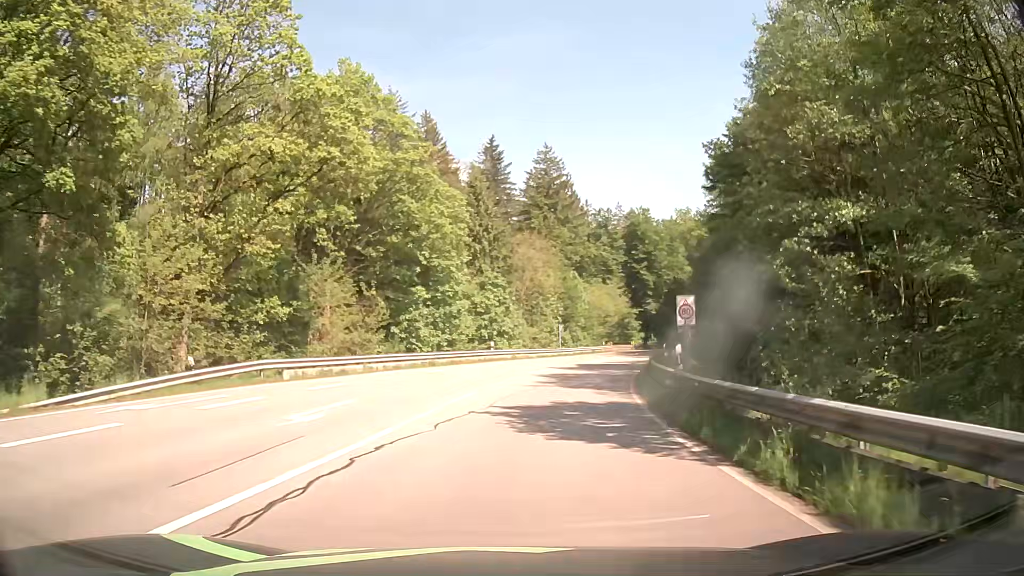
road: secondary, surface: asphalt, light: Day
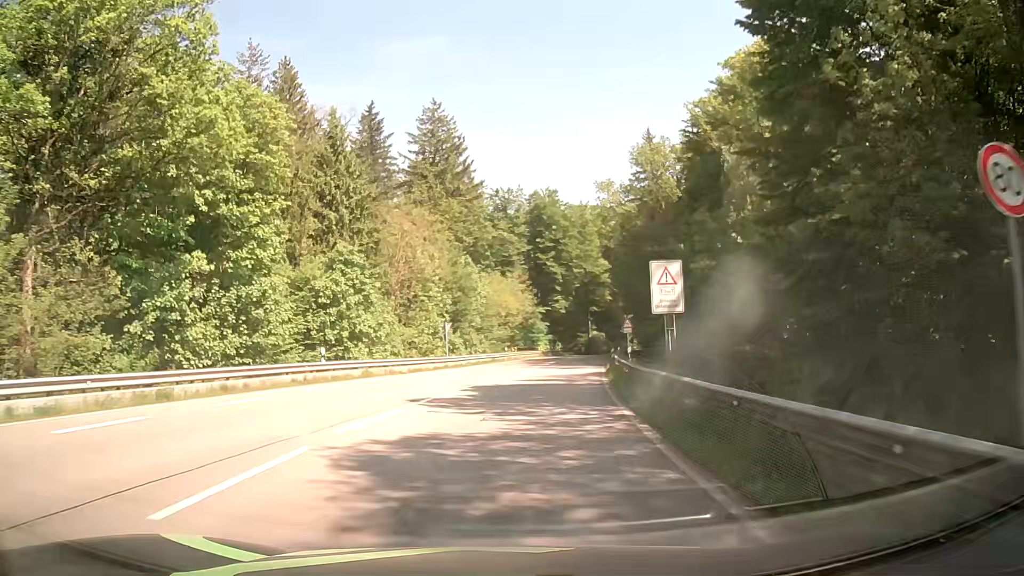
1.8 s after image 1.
(+2.3, +21.0) m; +11°
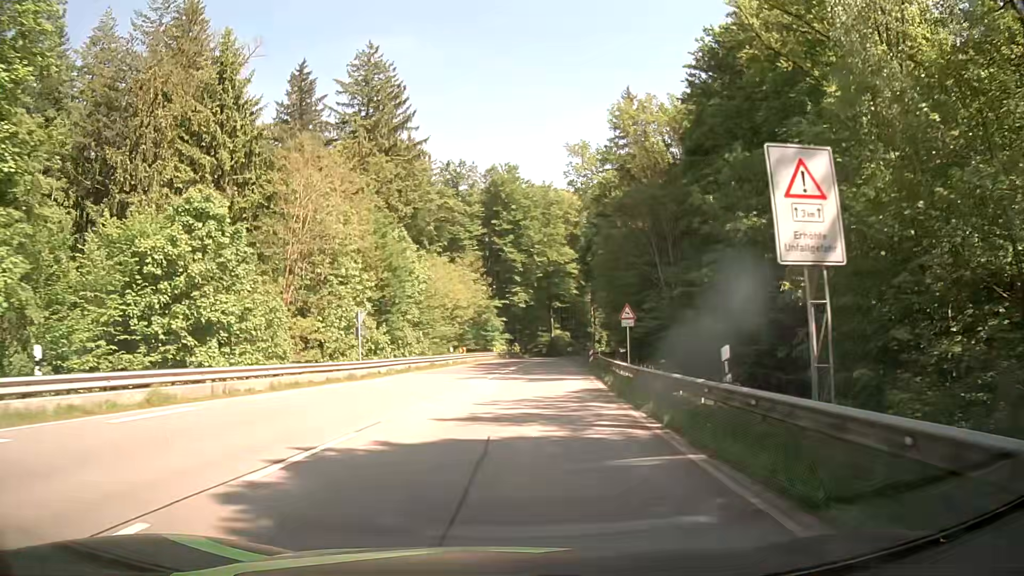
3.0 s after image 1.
(+0.4, +16.1) m; +3°
